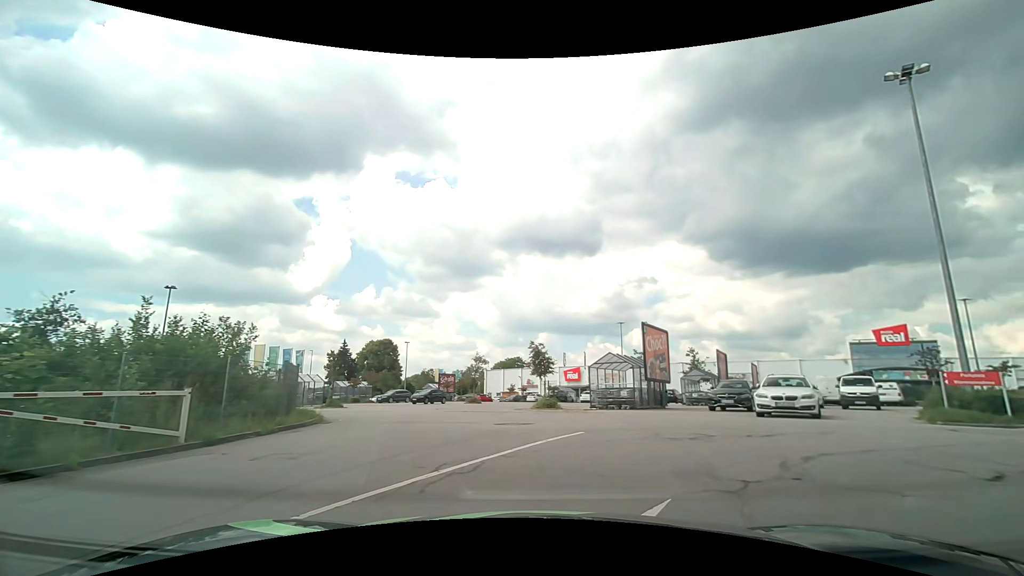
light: Day
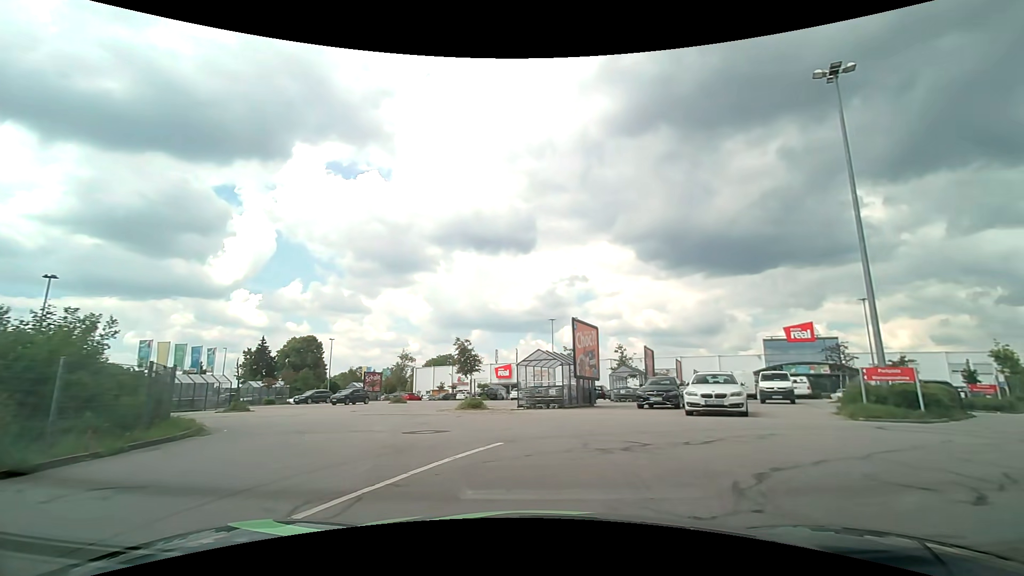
(+0.1, +1.5) m; +9°
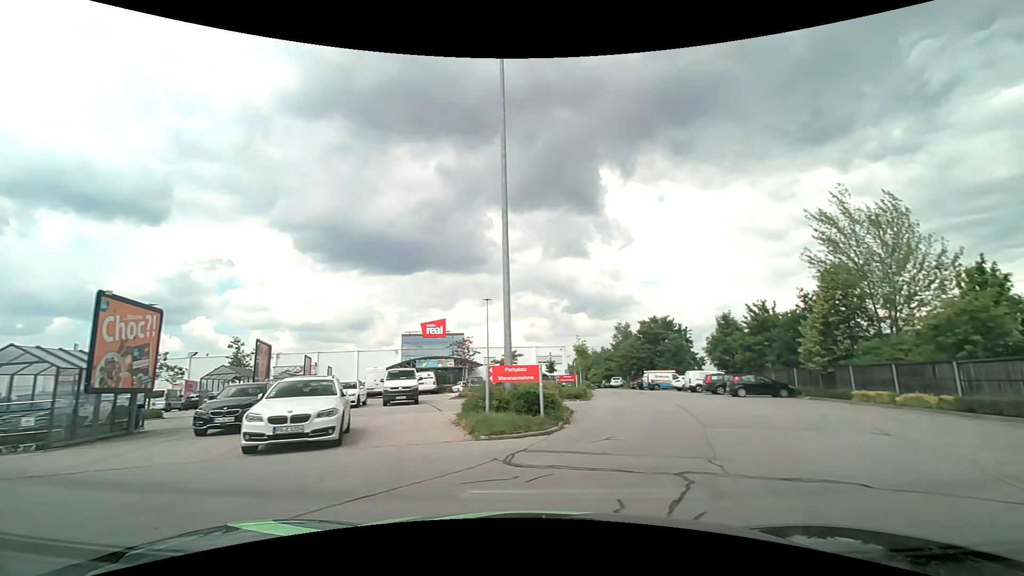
(+2.0, +6.2) m; +39°
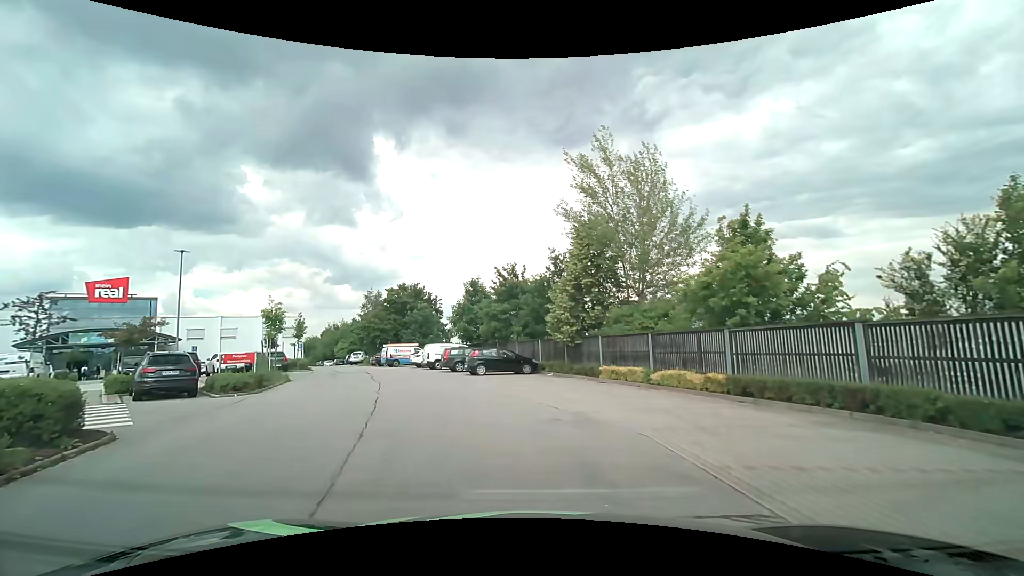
(+3.1, +8.9) m; +28°
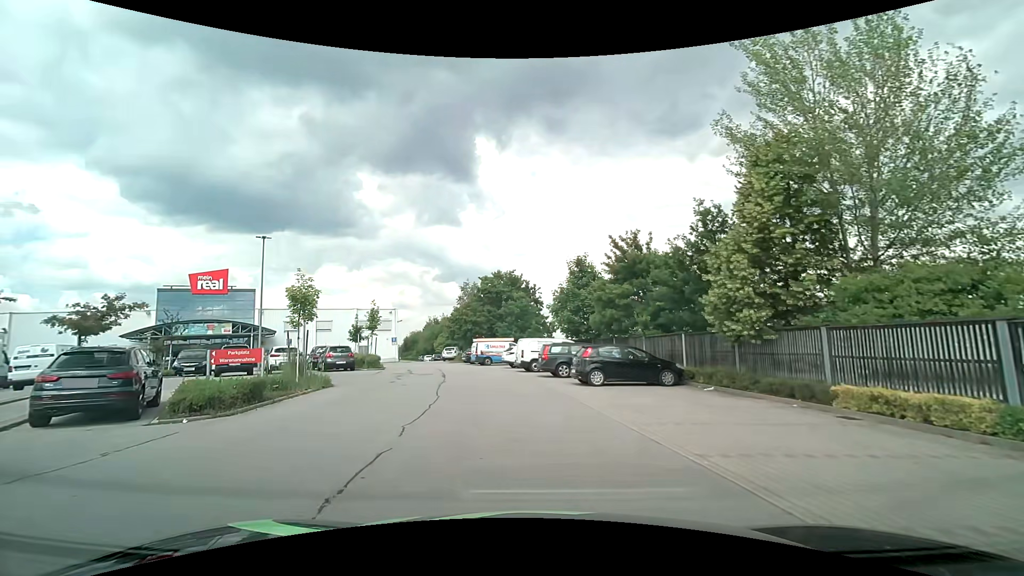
(-1.0, +8.7) m; -12°
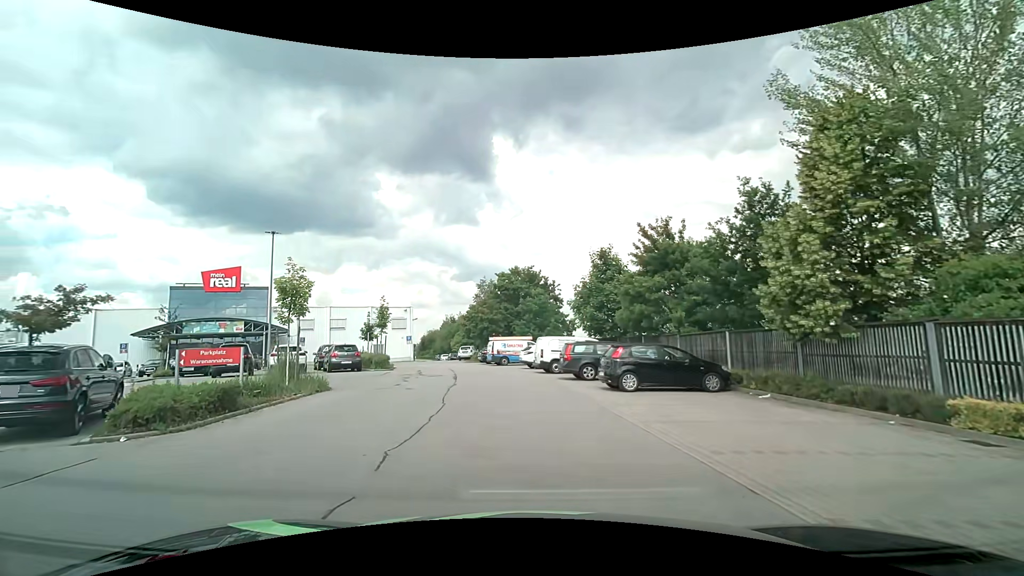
(-0.1, +2.3) m; -2°
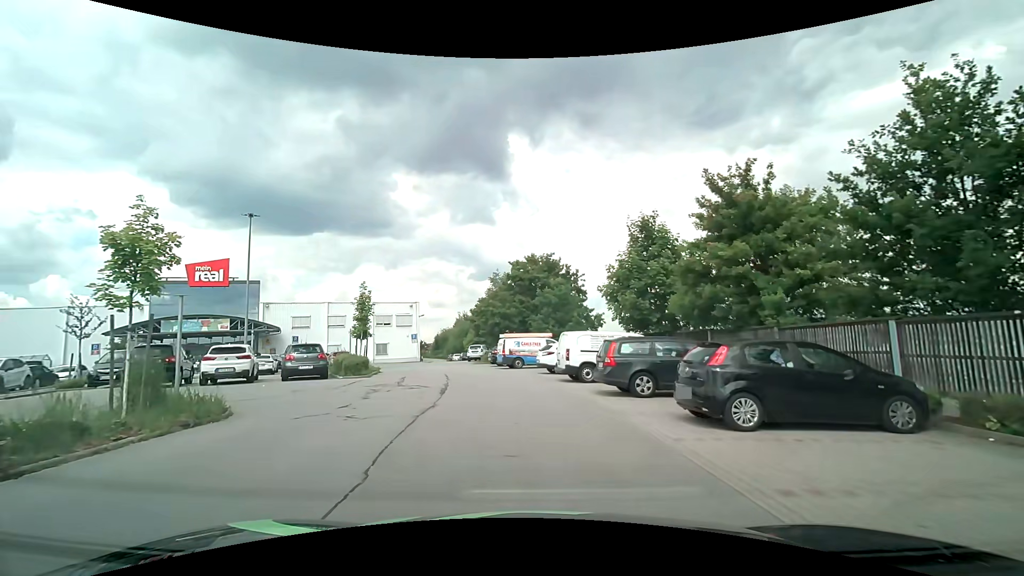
(-0.1, +6.8) m; -2°
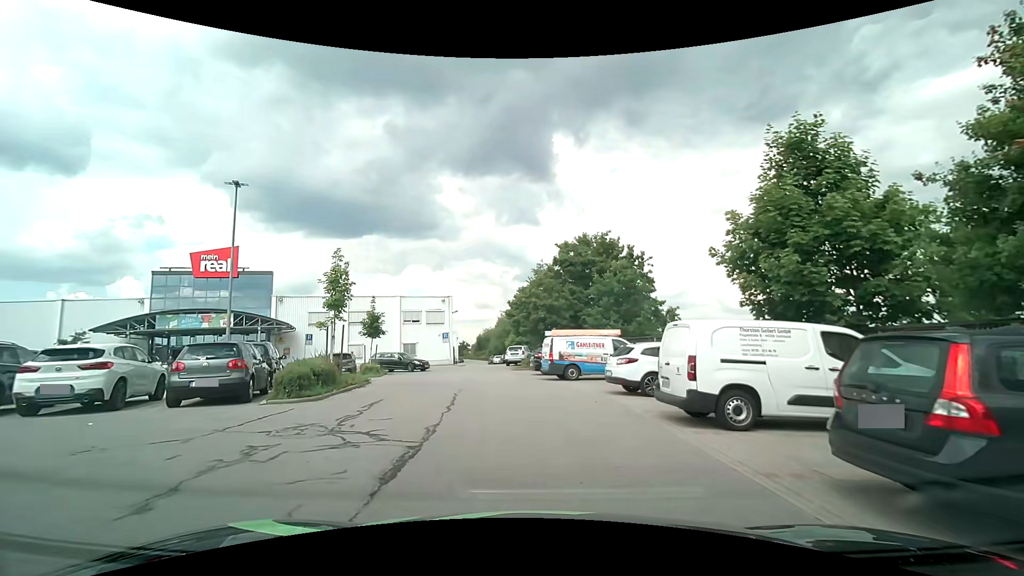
(-0.4, +9.1) m; -5°
